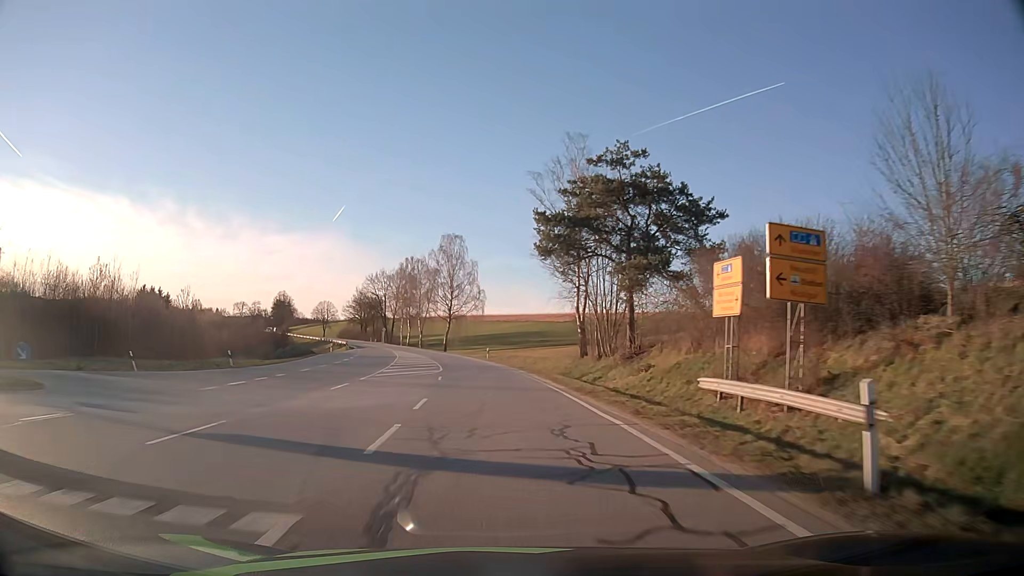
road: secondary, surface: asphalt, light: Day
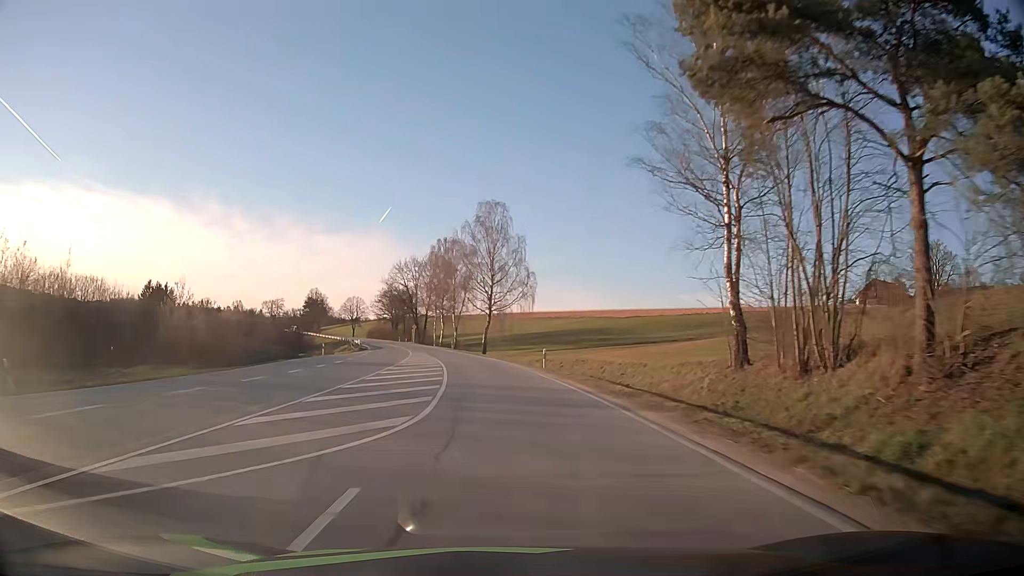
(-0.9, +23.2) m; -4°
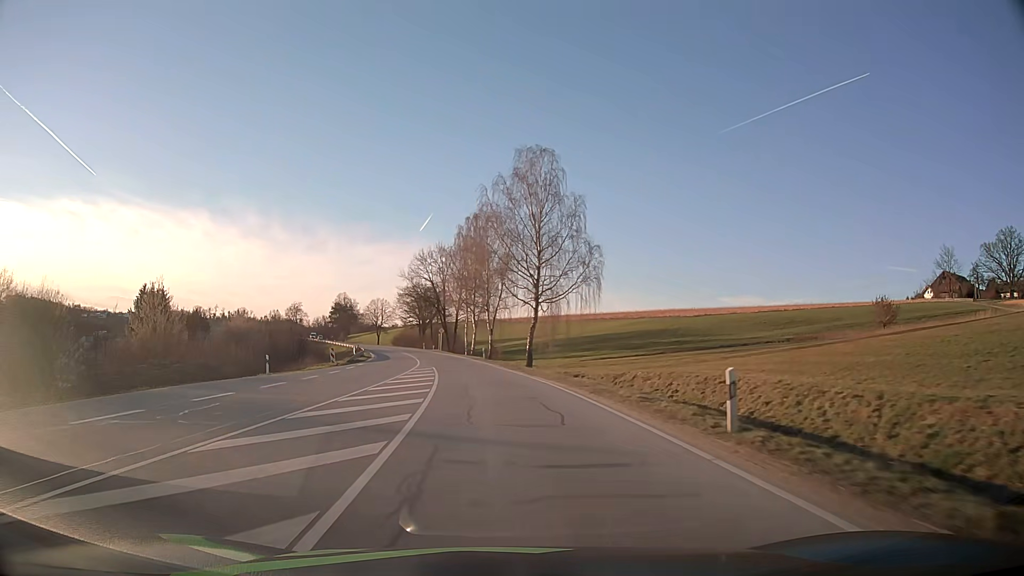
(-0.8, +23.5) m; -4°
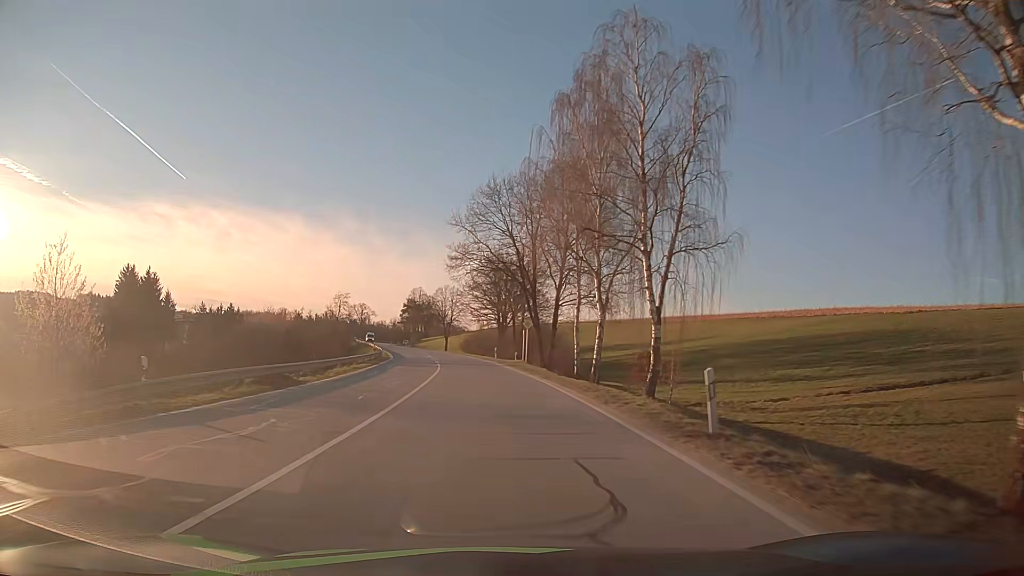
(-3.4, +45.5) m; -9°
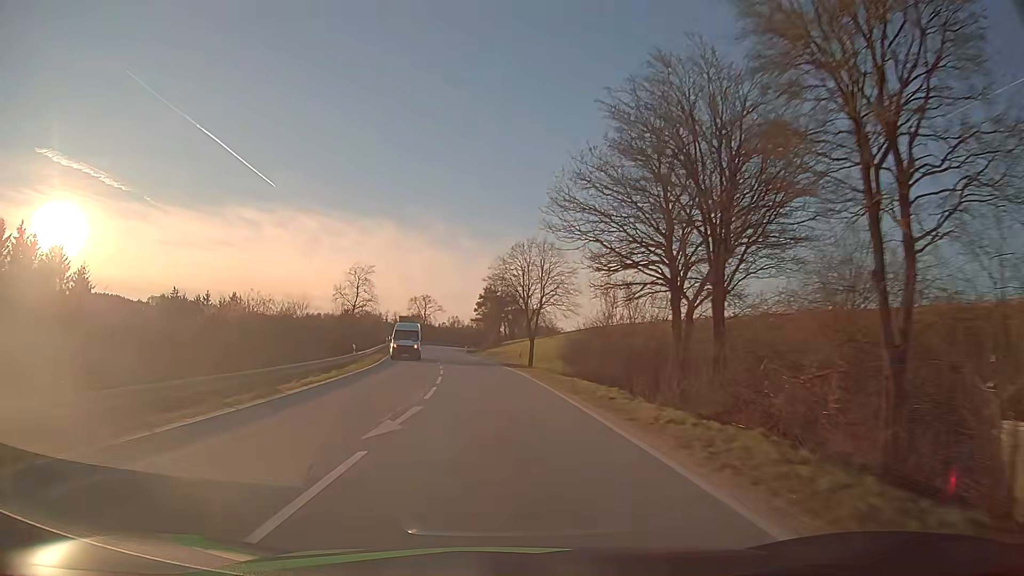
(-3.8, +55.3) m; -8°
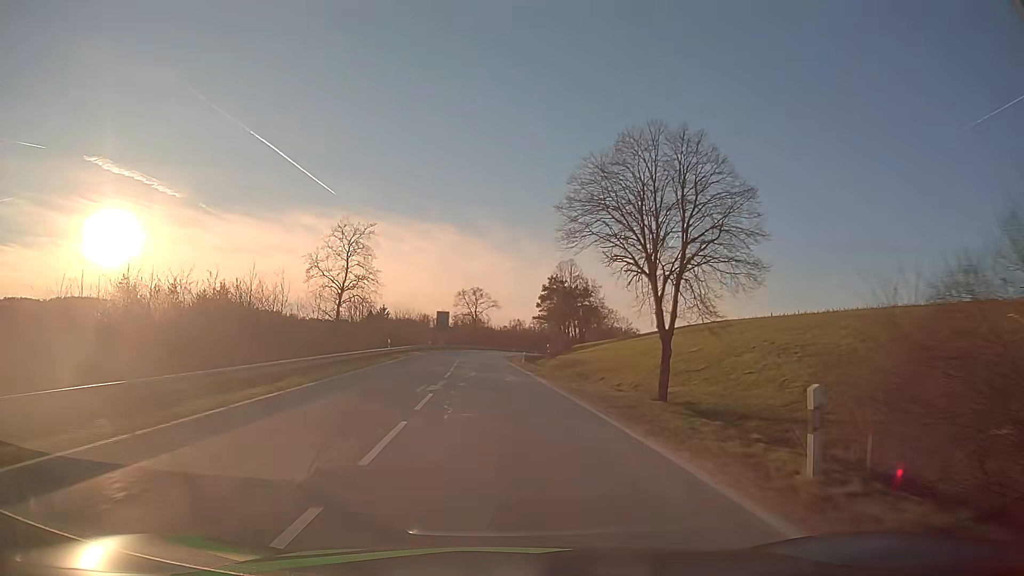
(-1.5, +33.3) m; -5°
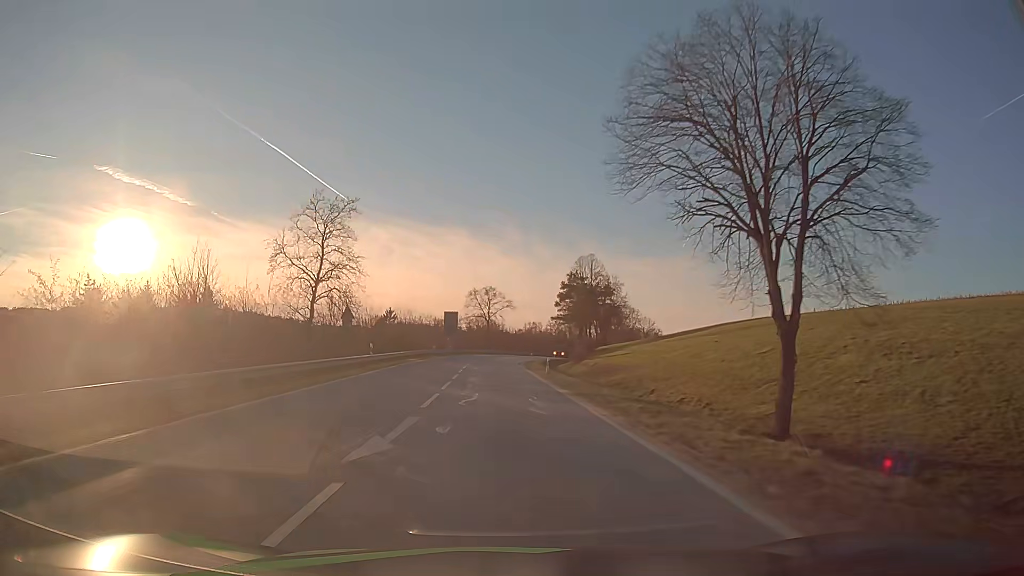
(-0.1, +11.1) m; -1°
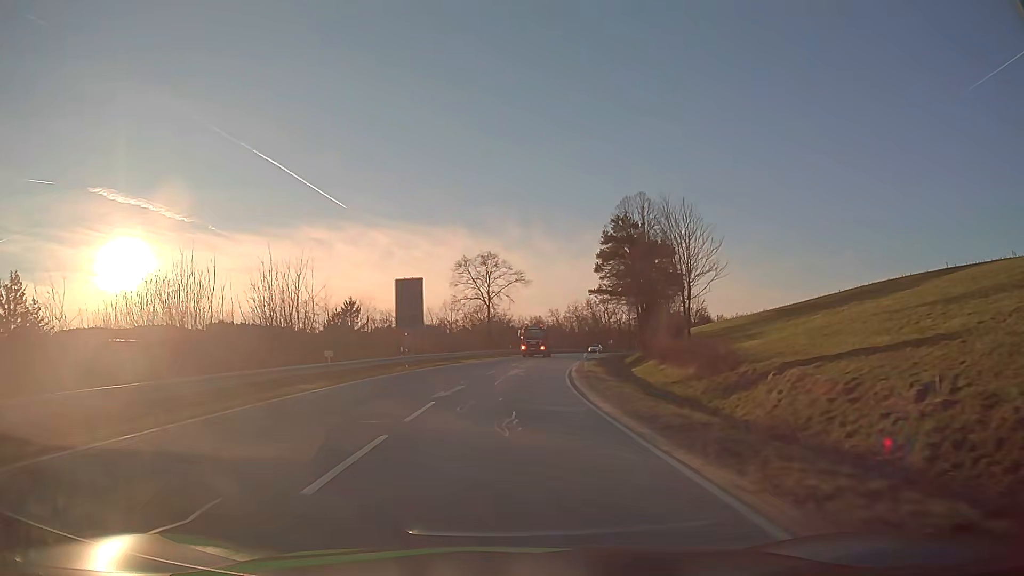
(-0.8, +44.5) m; -1°
(0, +10) (0, +20) (+1, +30) (+2, +40) (+3, +50) (+5, +60) (+6, +70) (+8, +79) (+10, +89) (+13, +99) m
